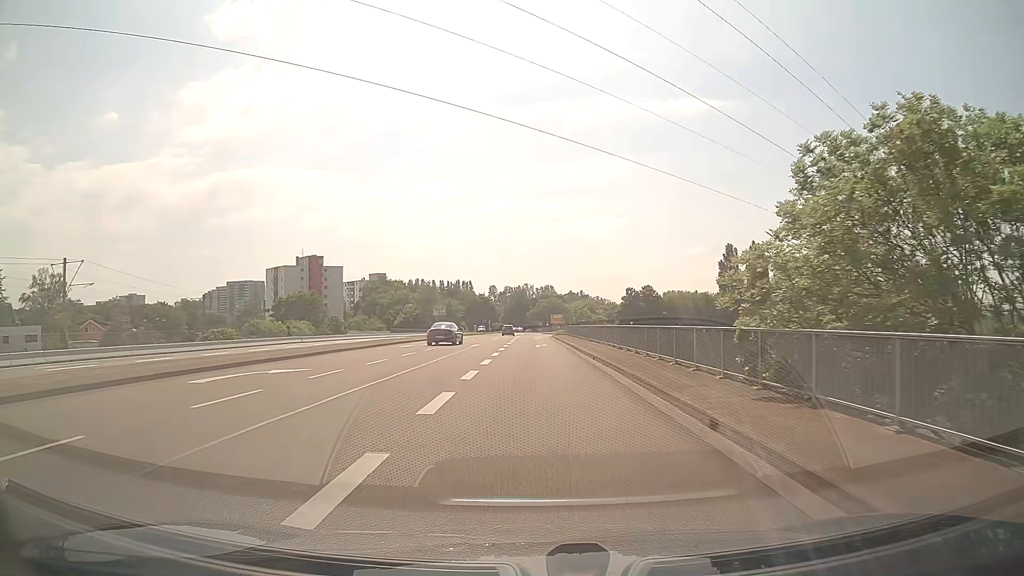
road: secondary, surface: asphalt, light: Day
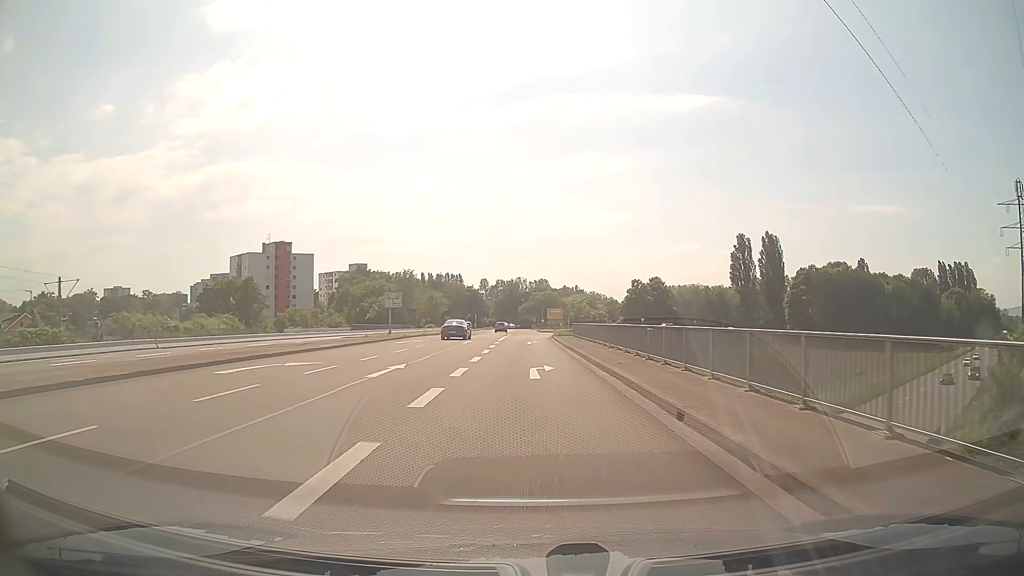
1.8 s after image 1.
(+0.1, +23.3) m; 0°
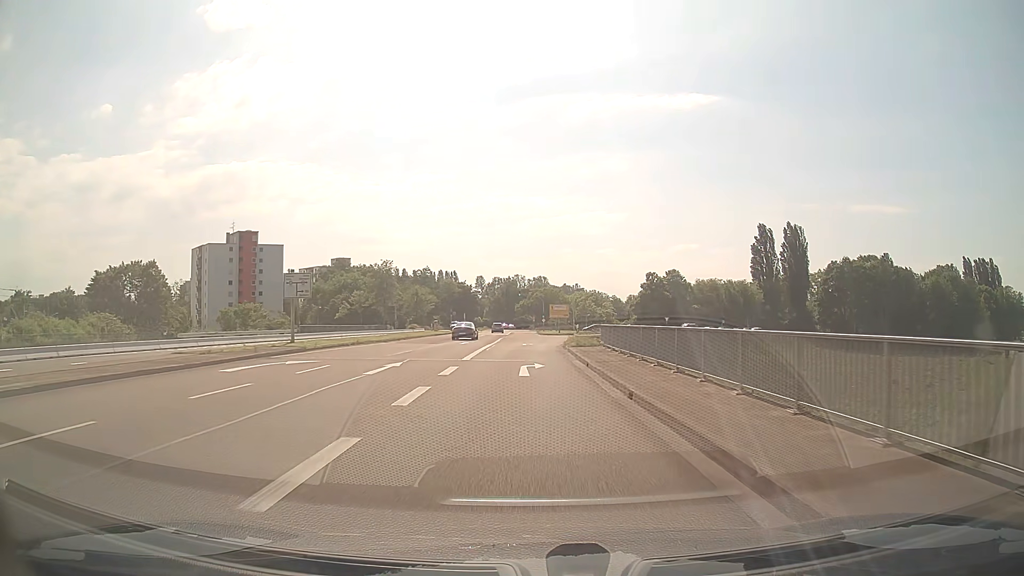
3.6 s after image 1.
(+0.1, +23.5) m; 0°
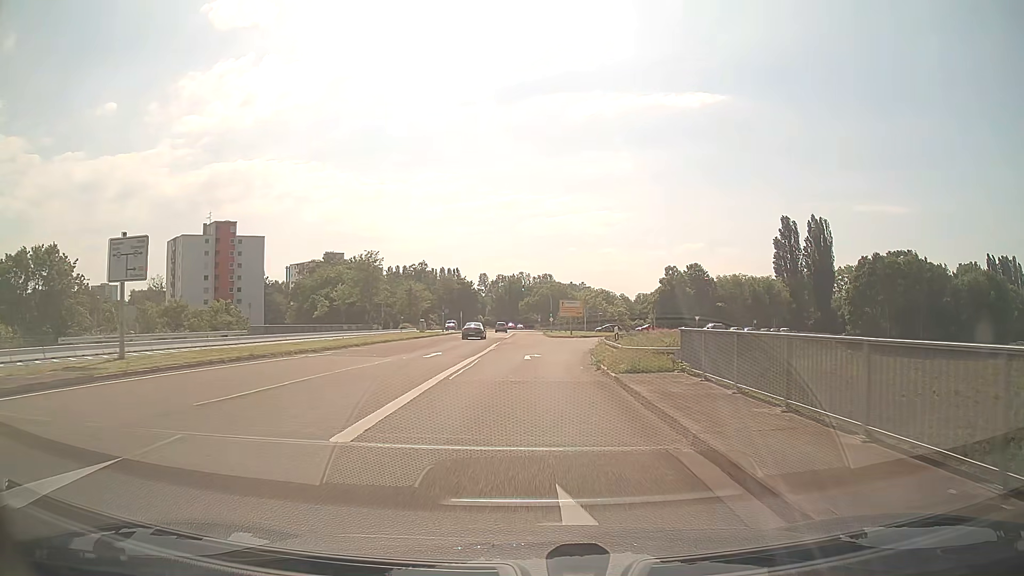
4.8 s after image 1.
(-0.1, +15.8) m; -1°
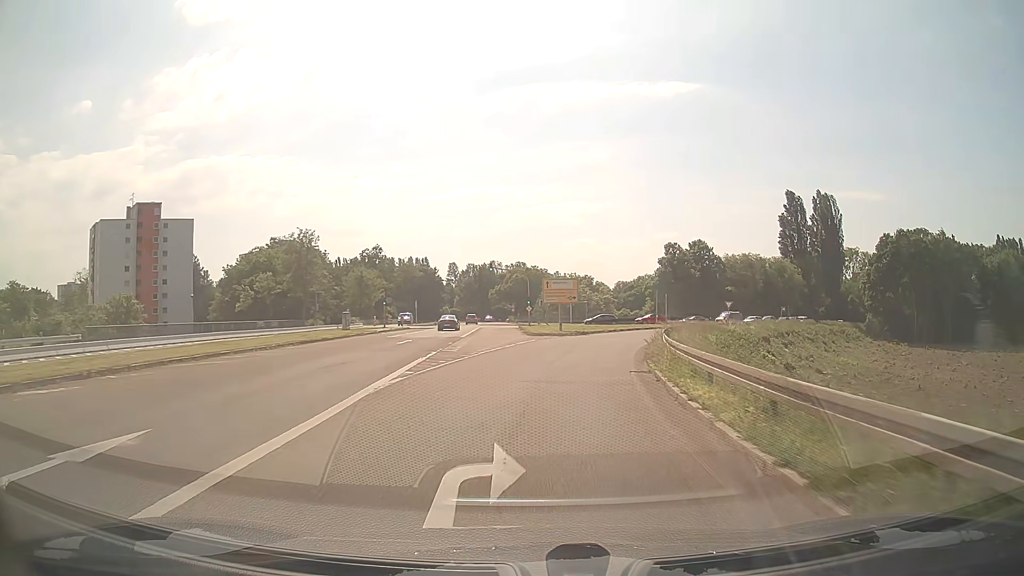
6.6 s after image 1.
(+0.3, +23.3) m; +2°
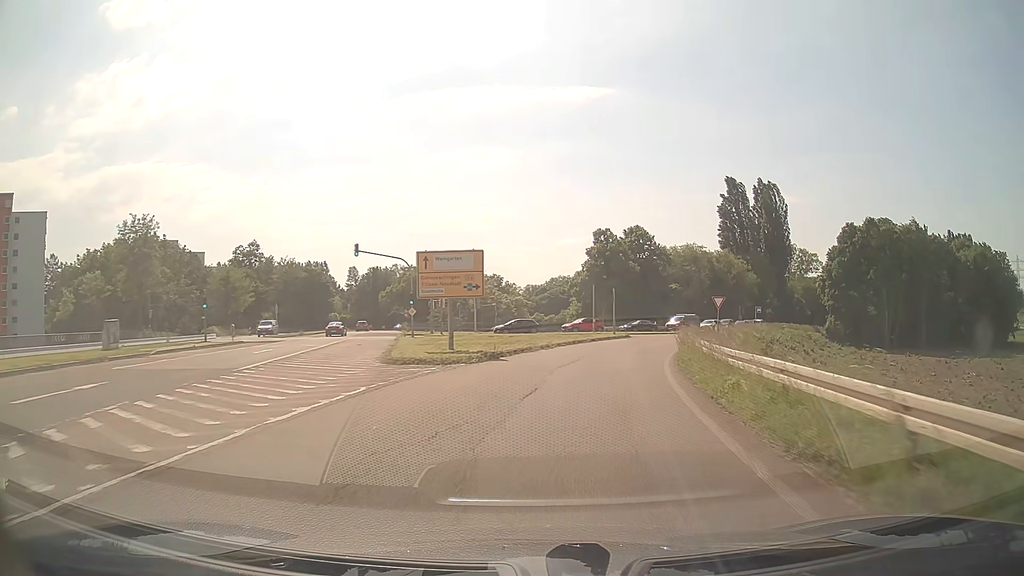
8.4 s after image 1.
(+1.4, +22.5) m; +7°
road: secondary_link
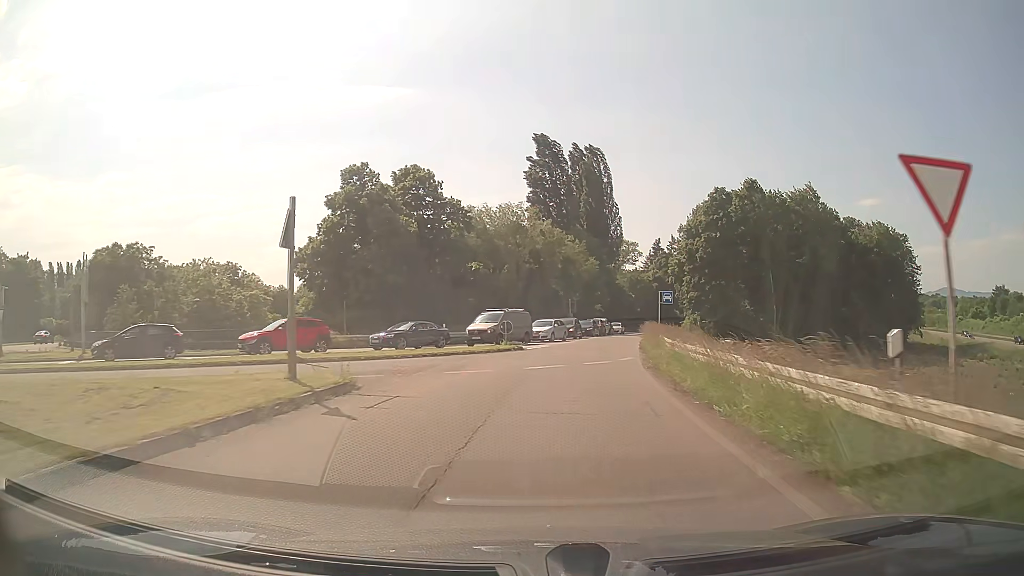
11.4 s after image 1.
(+6.0, +36.1) m; +18°
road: trunk_link
(0, +10) (+1, +20) (+3, +30) (+4, +40) (+6, +50) (+8, +59) (+10, +69) (+12, +79) (+15, +89) (+17, +98) m
